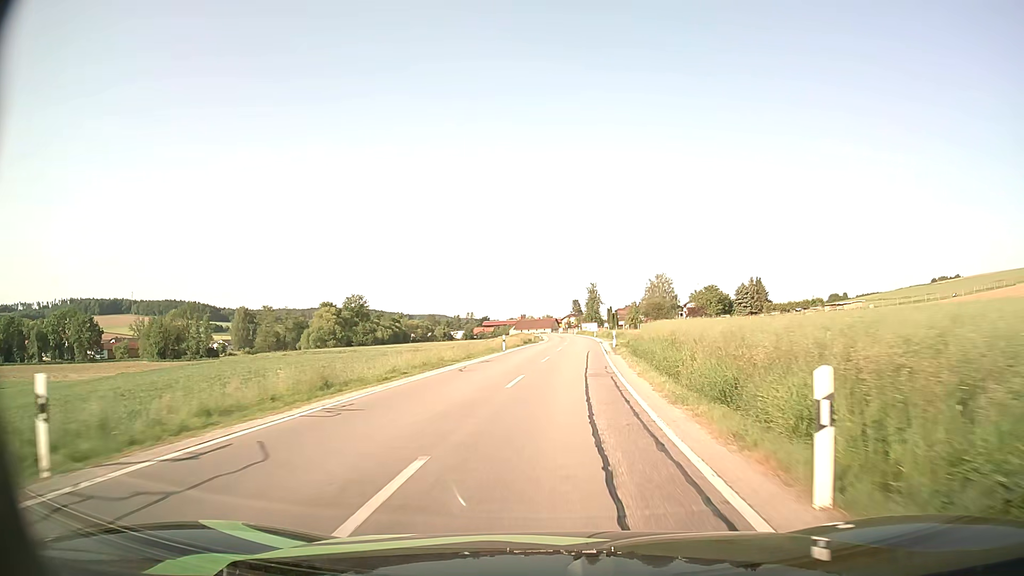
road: secondary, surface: asphalt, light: Day
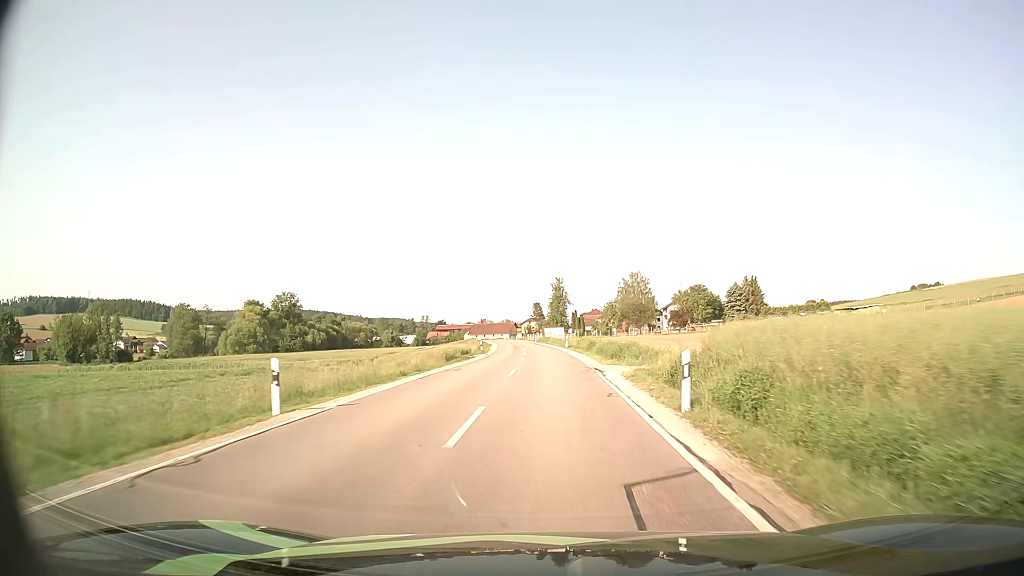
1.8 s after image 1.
(+1.2, +31.4) m; +3°
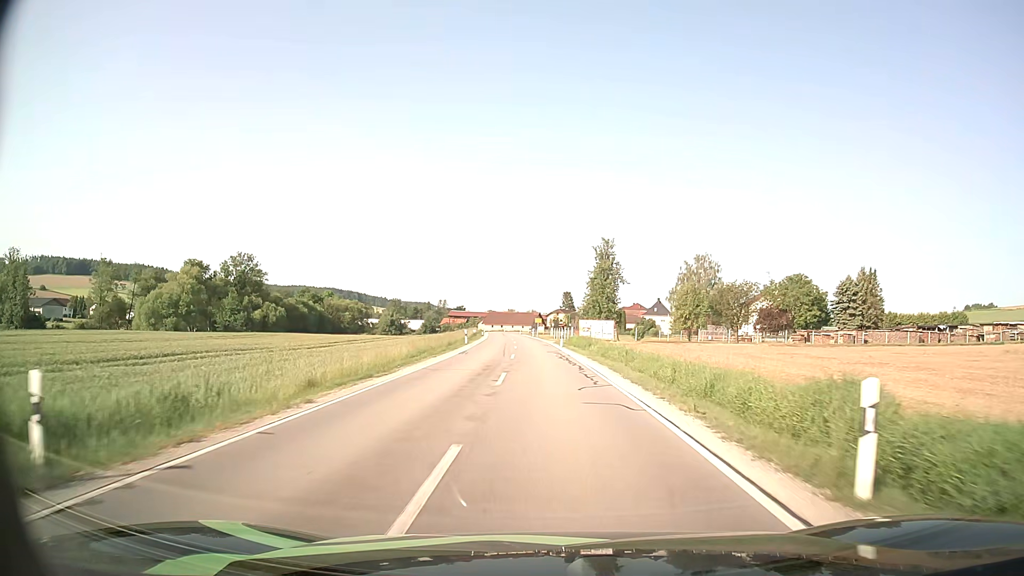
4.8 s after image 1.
(-0.9, +51.5) m; -2°
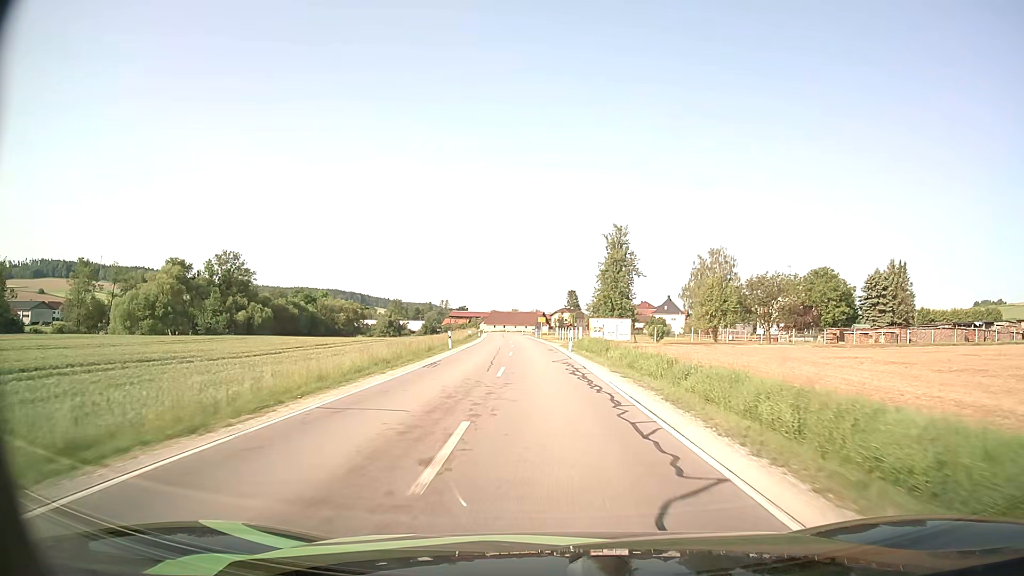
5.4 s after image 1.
(0.0, +9.9) m; 0°
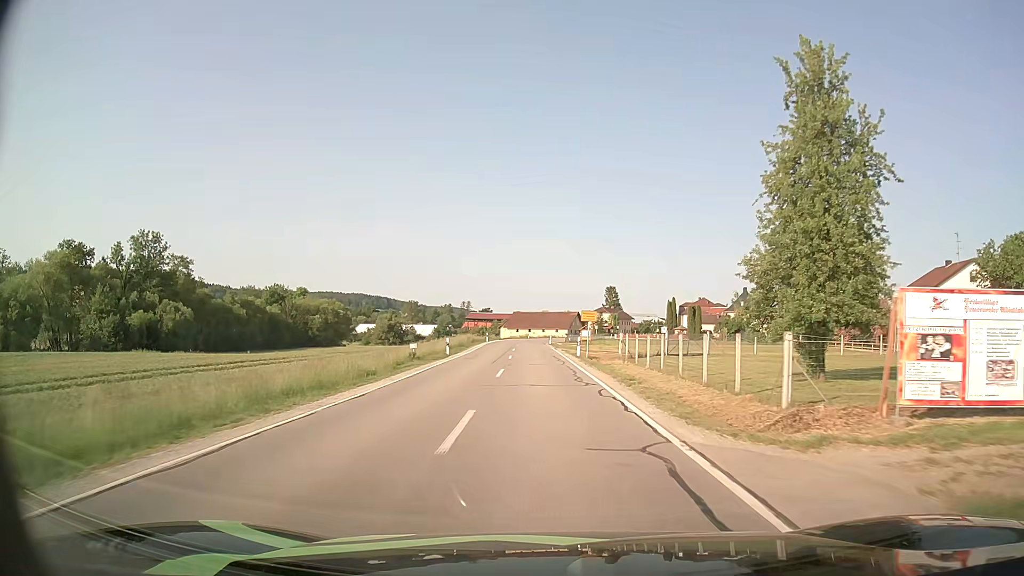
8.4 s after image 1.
(-1.4, +46.2) m; -3°
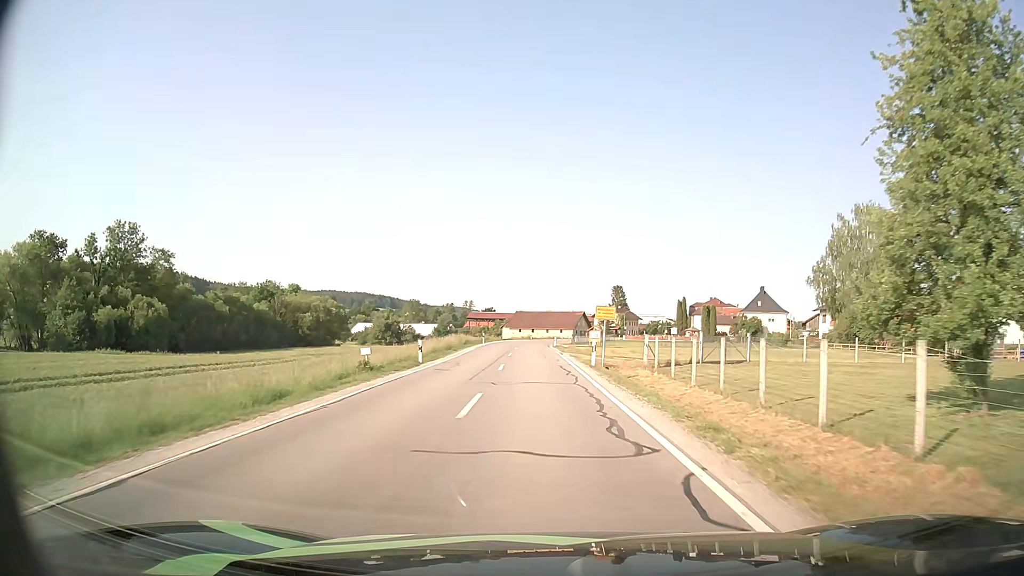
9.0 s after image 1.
(0.0, +8.8) m; 0°
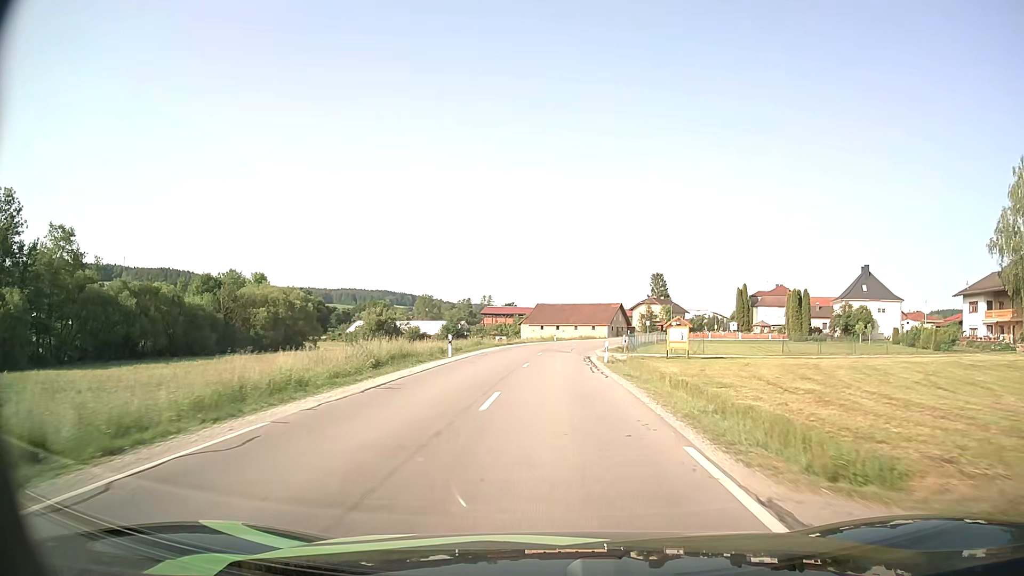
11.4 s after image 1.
(-0.6, +35.9) m; -2°
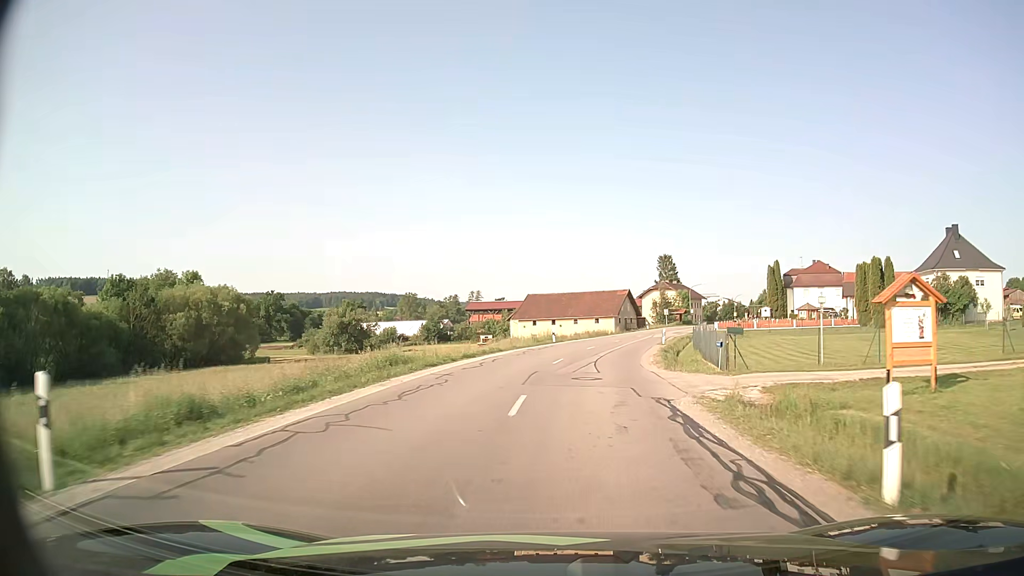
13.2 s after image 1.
(-0.1, +25.5) m; 0°
(0, +10) (+1, +20) (+2, +30) (+4, +40) (+6, +49) (+9, +59) (+12, +69) (+15, +78) (+18, +88) (+22, +97) m
